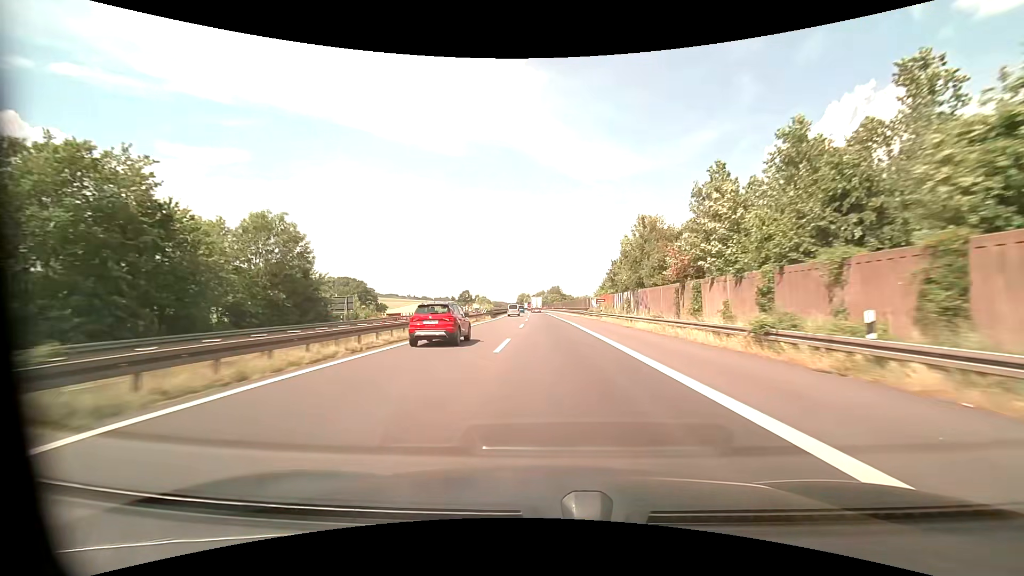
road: motorway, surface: asphalt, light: Day
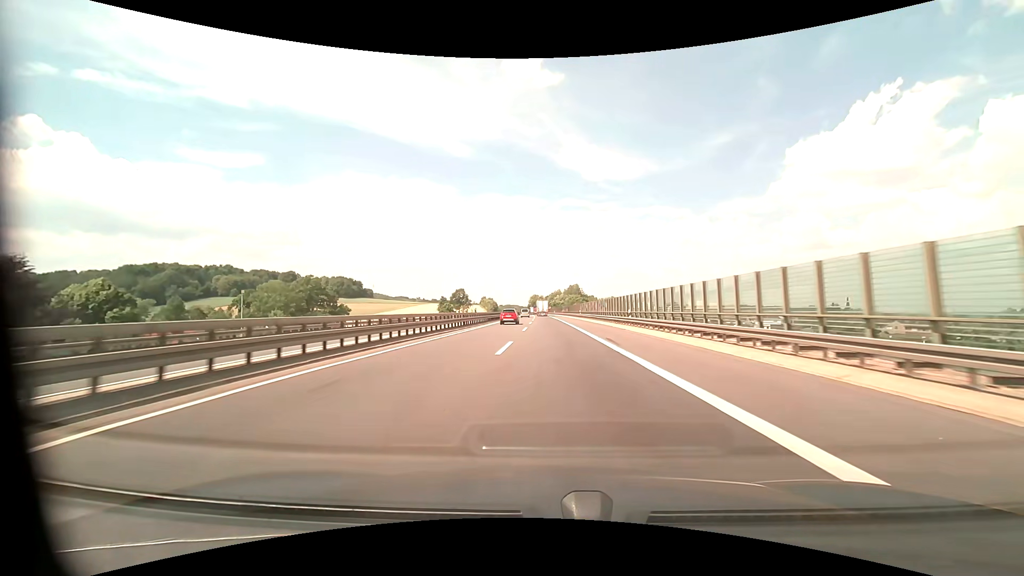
(-0.9, +72.6) m; -2°
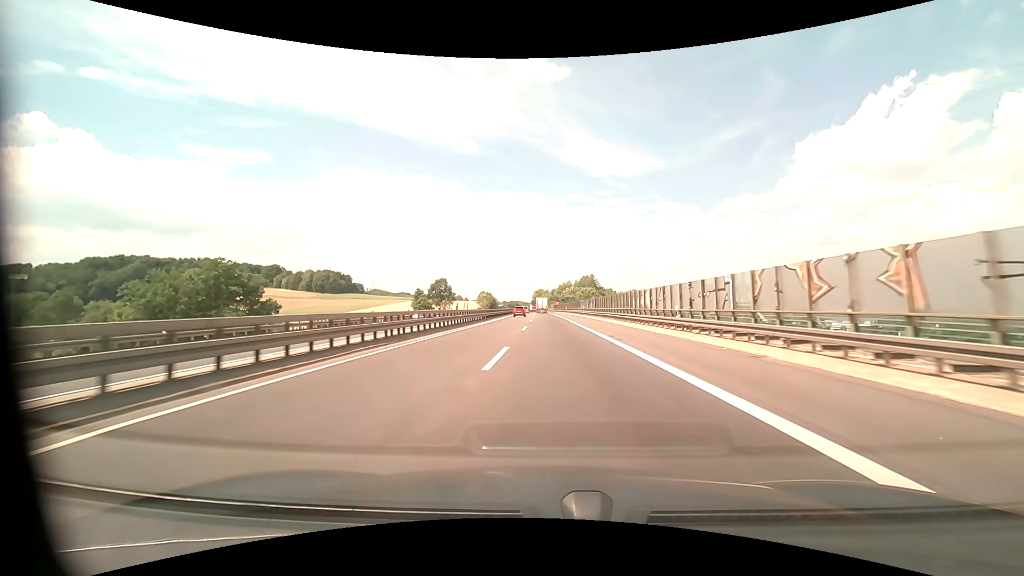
(-0.5, +59.2) m; -1°
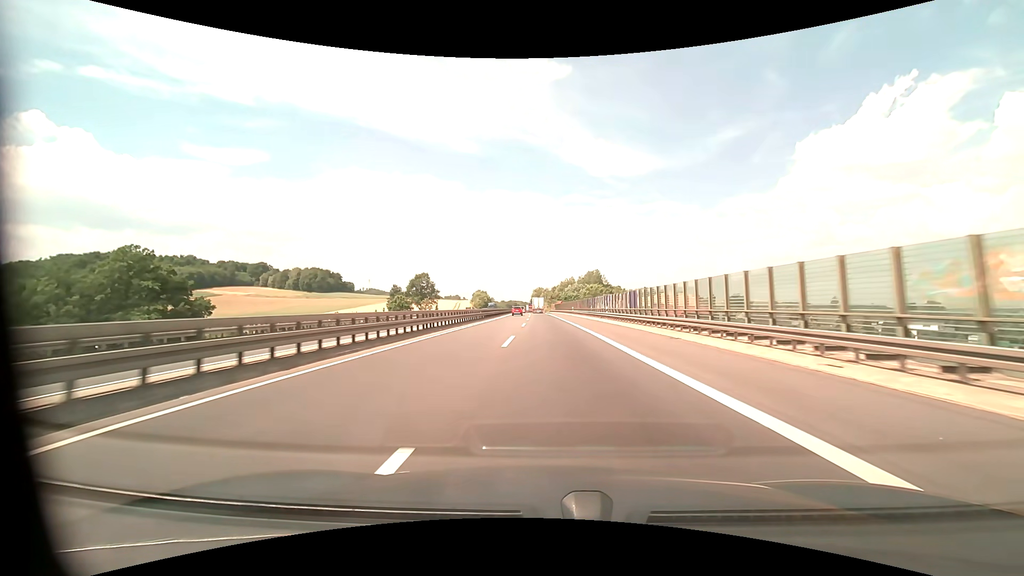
(0.0, +30.1) m; 0°
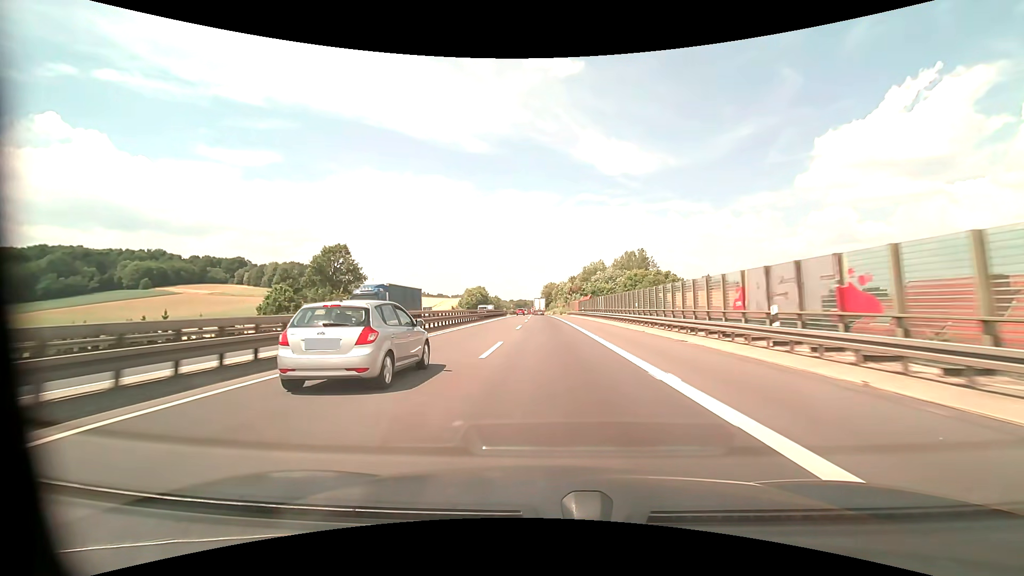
(-0.5, +76.8) m; -1°
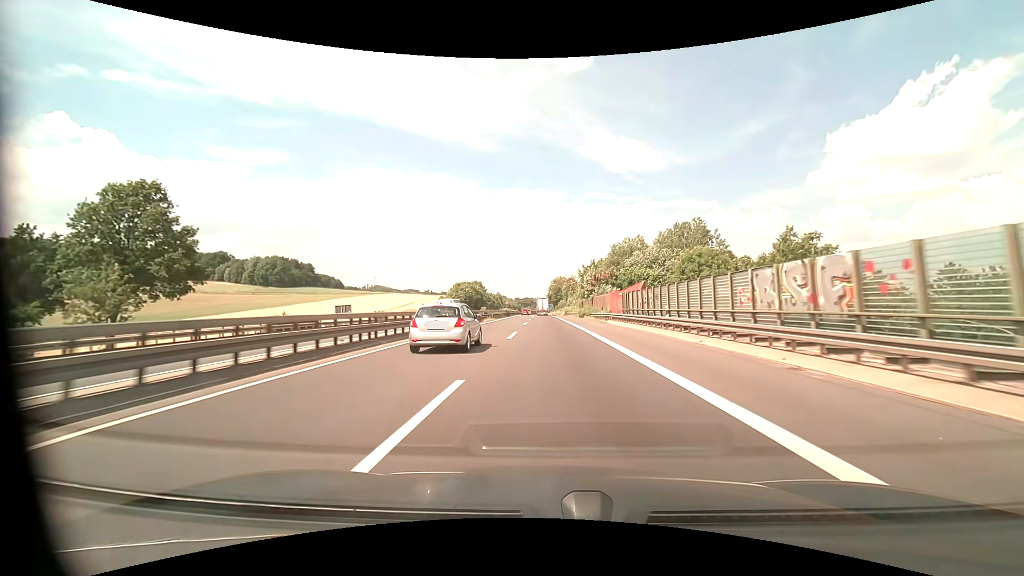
(-0.4, +46.6) m; -1°
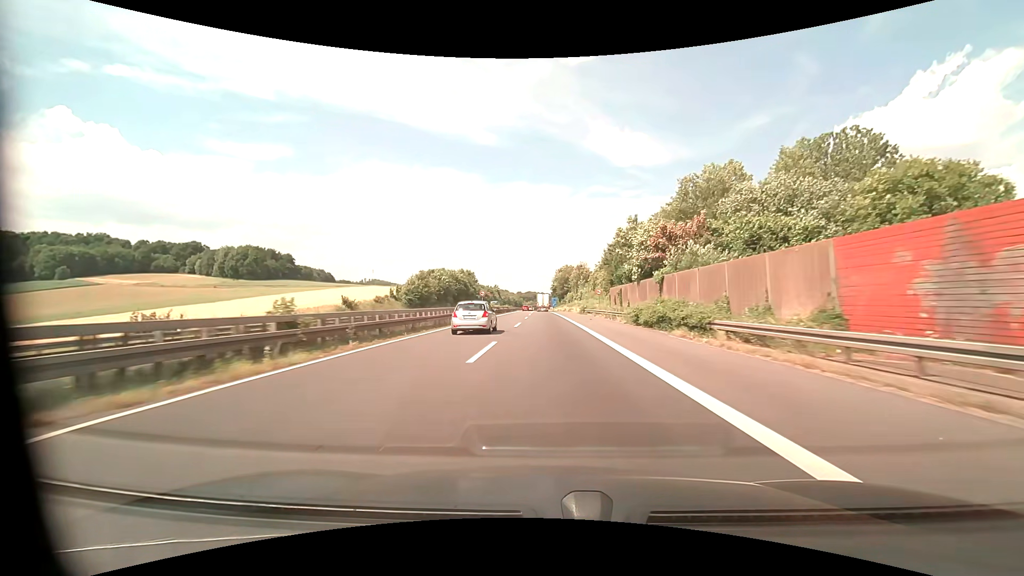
(0.0, +46.3) m; 0°
